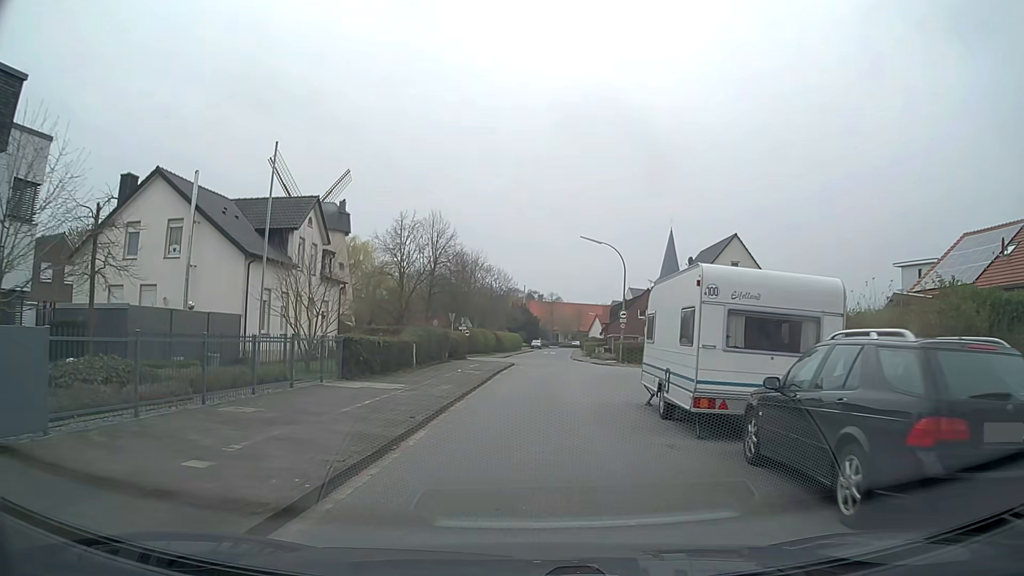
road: residential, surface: asphalt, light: Day
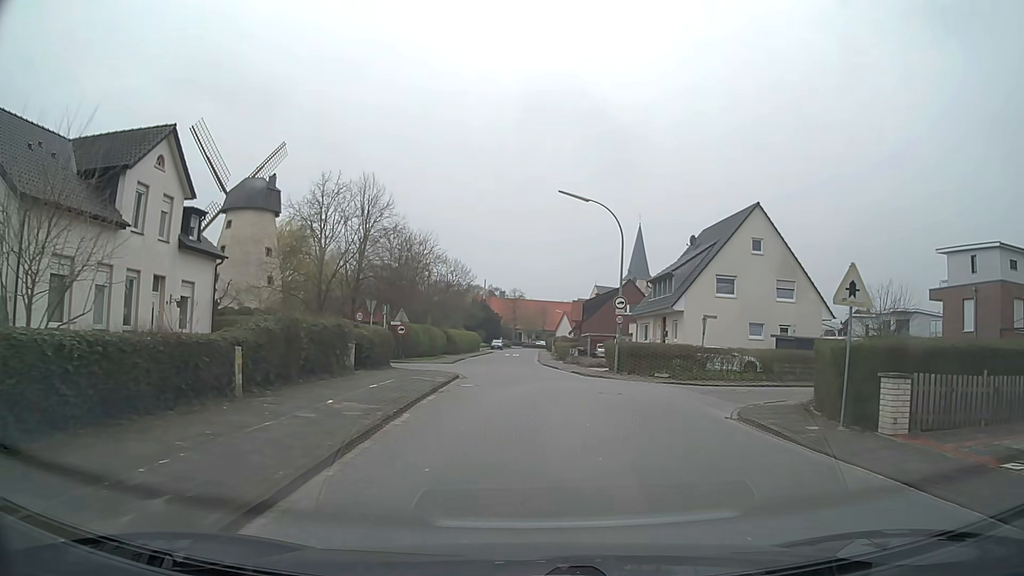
(+0.3, +13.6) m; +3°
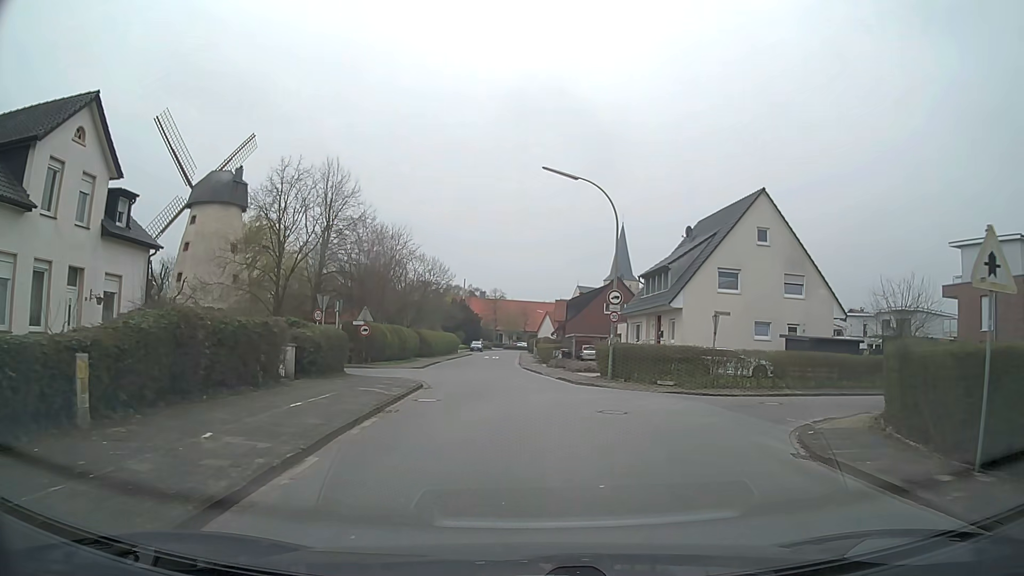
(+0.1, +4.5) m; +1°
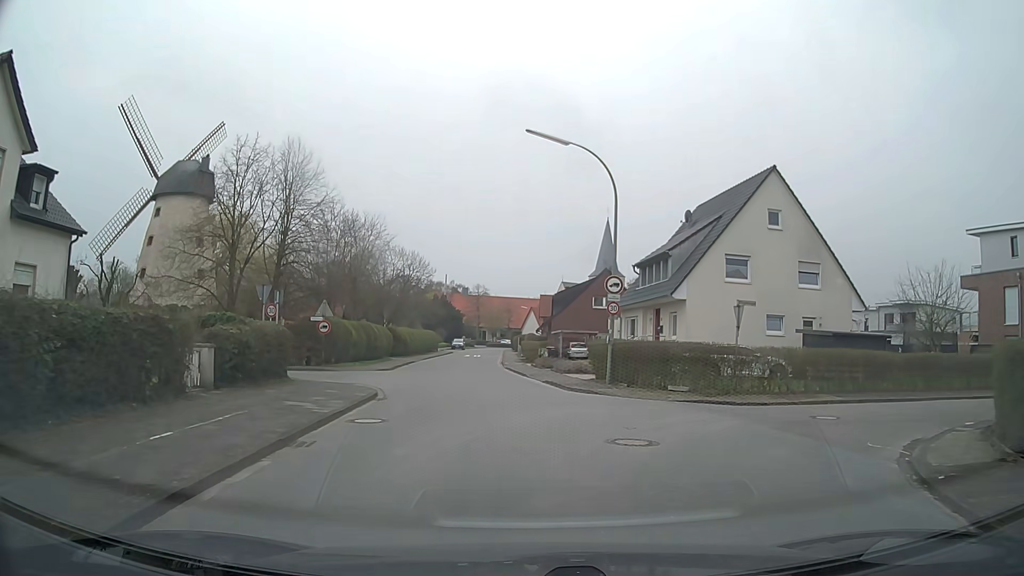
(+0.1, +4.4) m; +2°
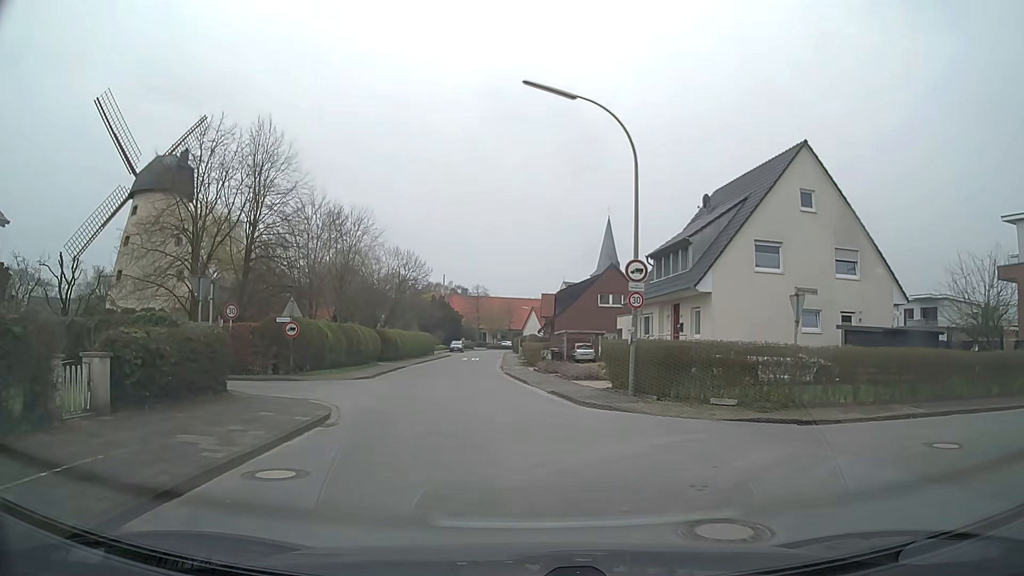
(0.0, +4.4) m; 0°
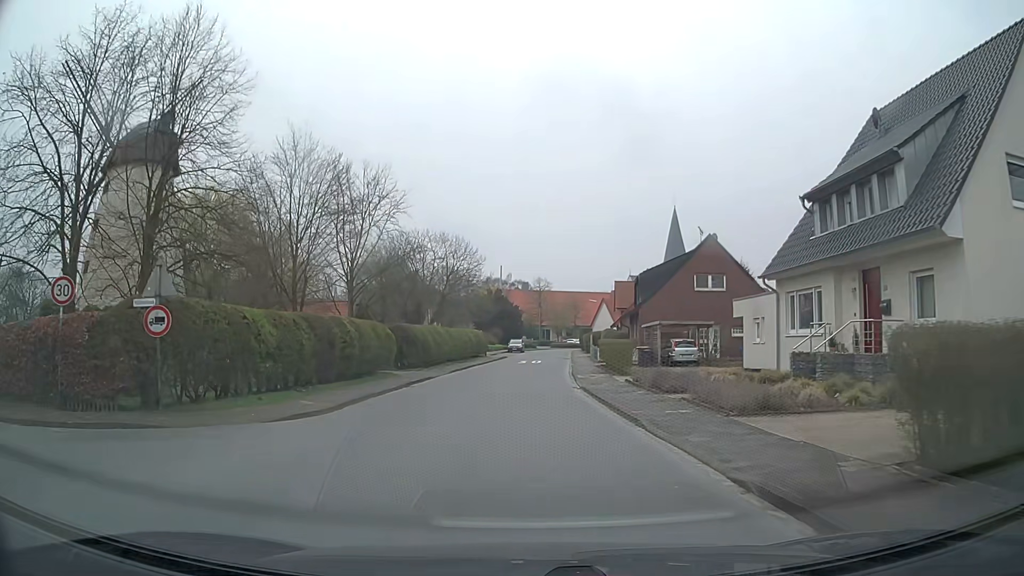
(-0.8, +13.9) m; -6°
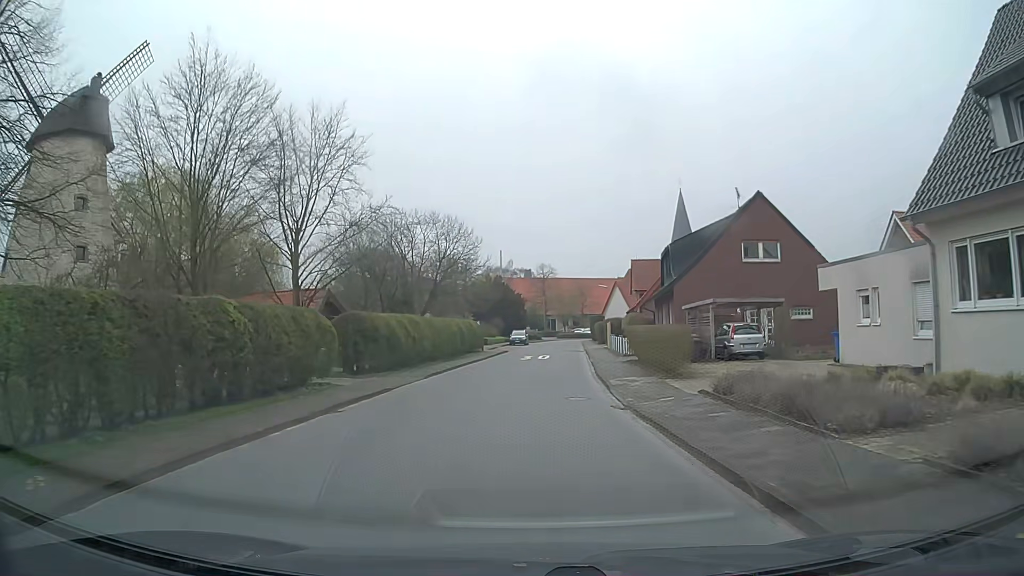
(-0.1, +10.1) m; -1°
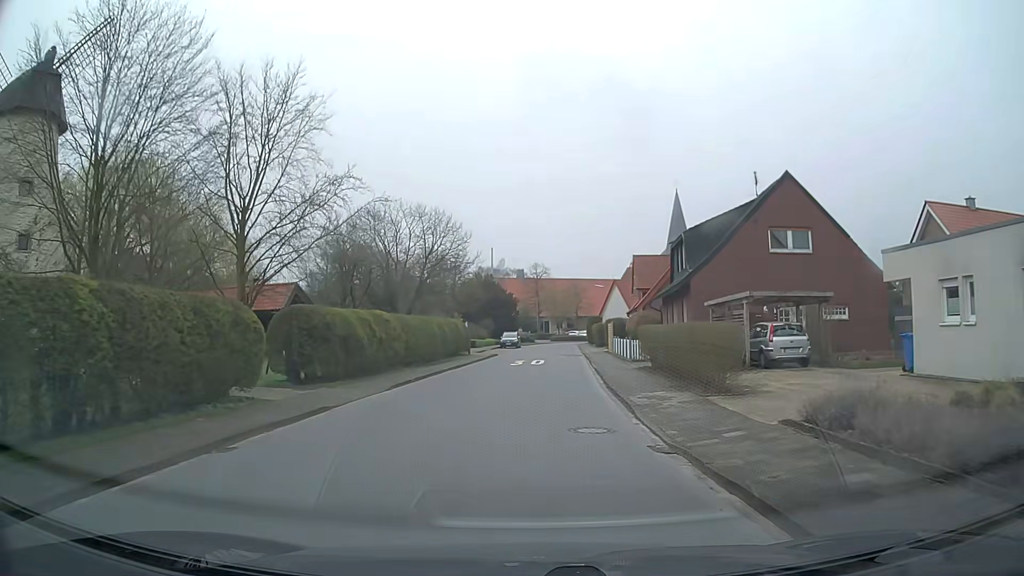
(0.0, +5.3) m; +1°
(0, +10) (0, +20) (+1, +30) (+1, +40) (+2, +50) (+2, +60) (+3, +70) (+3, +80) (+5, +90) (+9, +99) m
